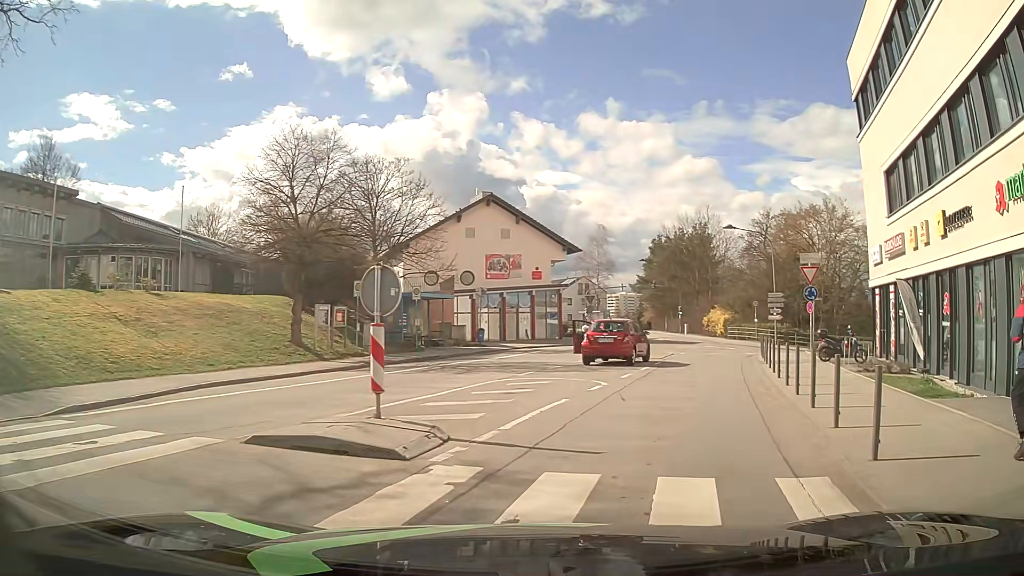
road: unclassified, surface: asphalt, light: Day
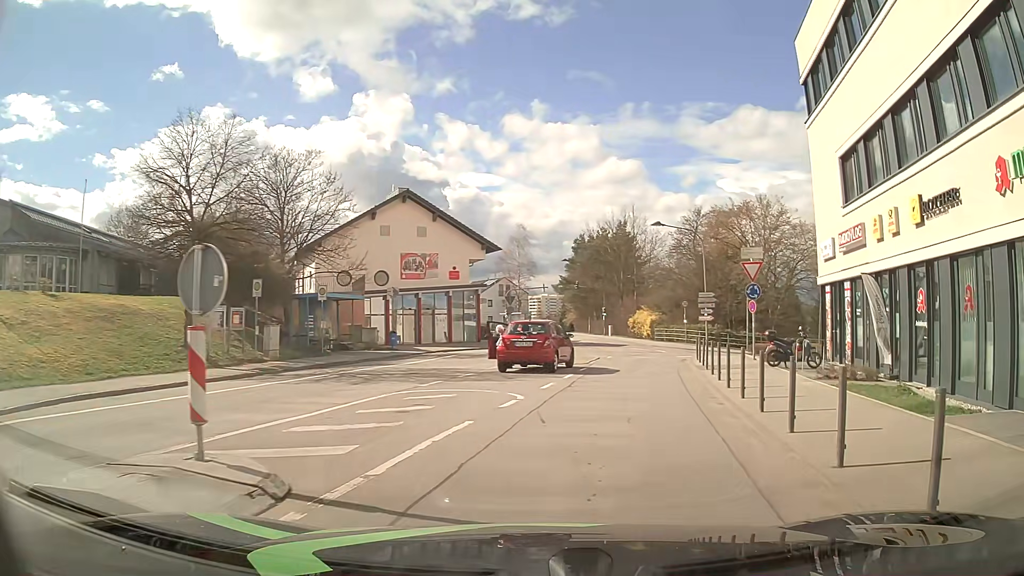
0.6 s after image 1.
(+0.2, +2.6) m; +9°
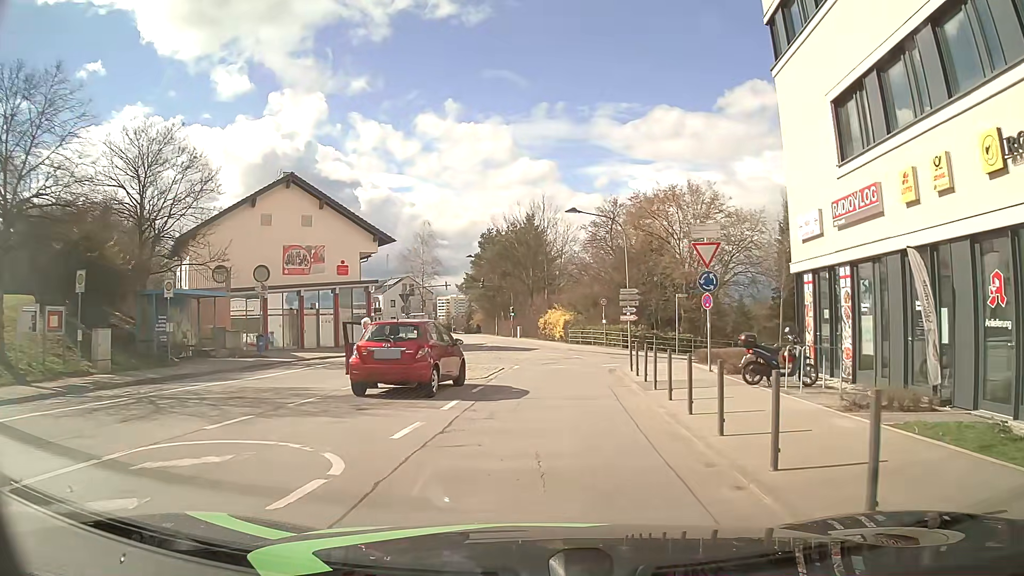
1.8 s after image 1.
(+0.4, +6.3) m; +7°
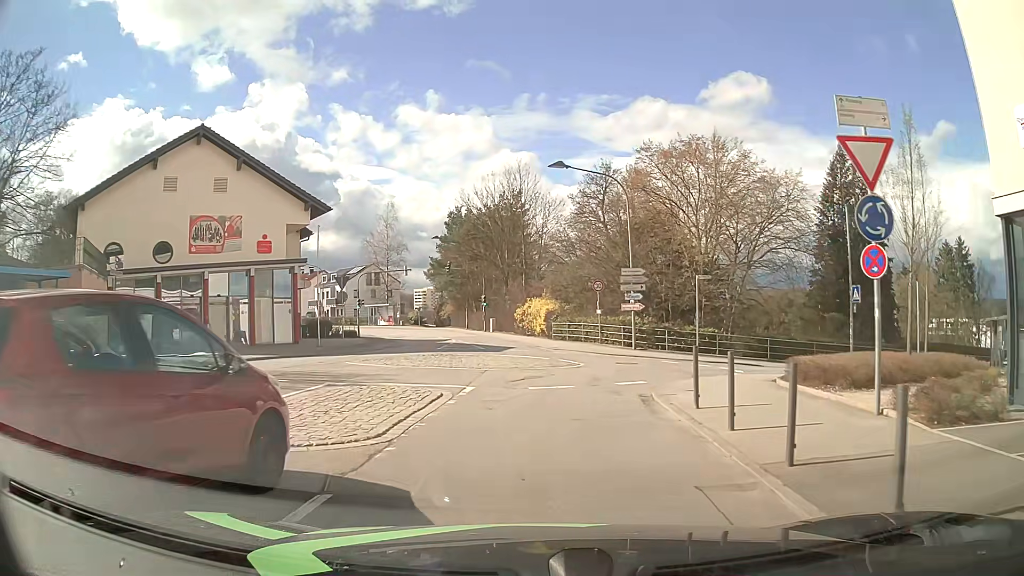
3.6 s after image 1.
(+0.1, +10.5) m; +1°
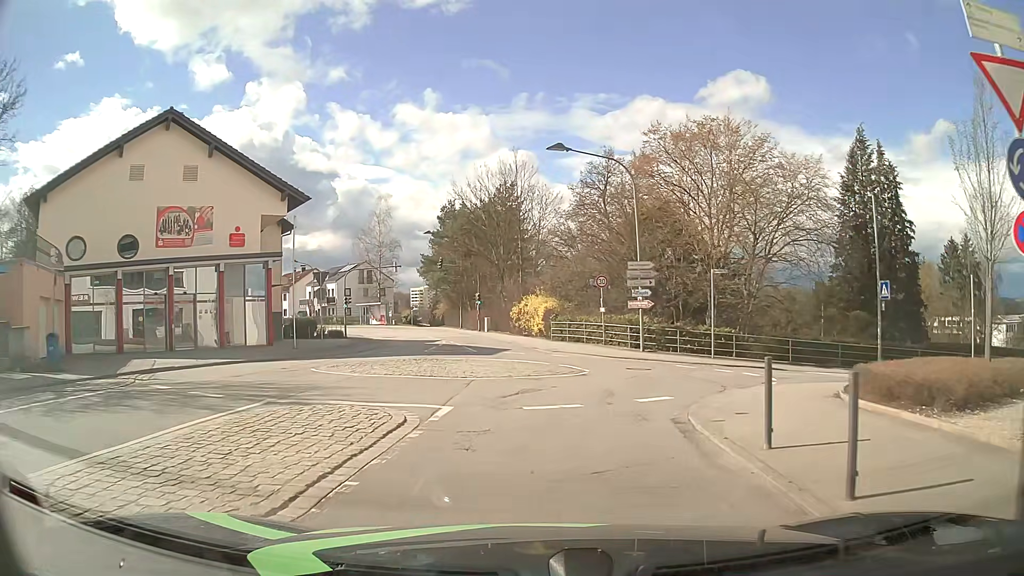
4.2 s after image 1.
(0.0, +3.2) m; 0°
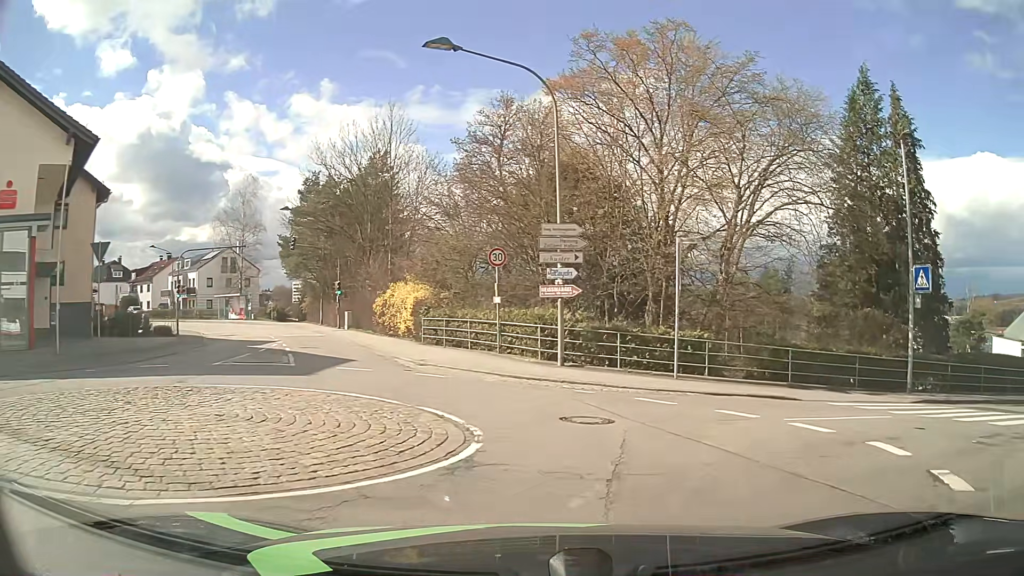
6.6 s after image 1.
(+0.4, +10.8) m; +10°
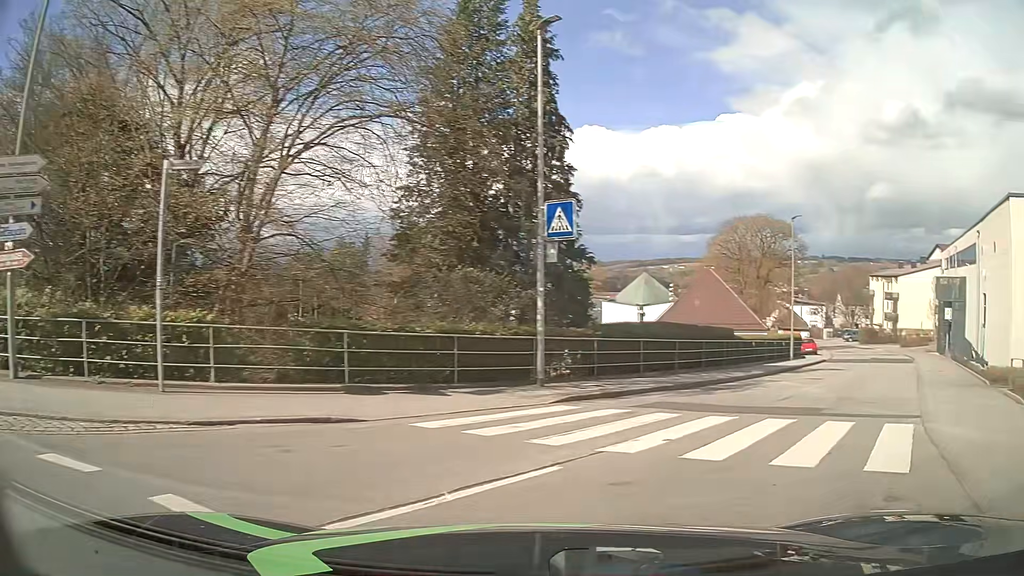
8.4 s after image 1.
(+1.8, +6.9) m; +35°
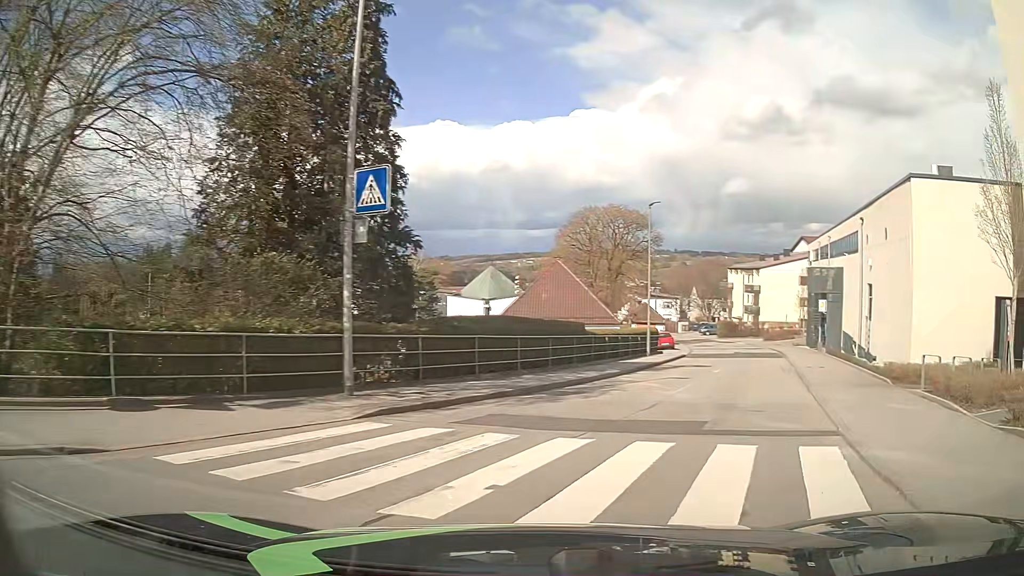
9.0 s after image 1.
(+0.3, +2.7) m; +12°
(+2, +10) (+6, +19) (+10, +28) (+13, +38) (+16, +47) (+19, +57) (+21, +67) (+22, +76) (+22, +86) (+22, +96) m
